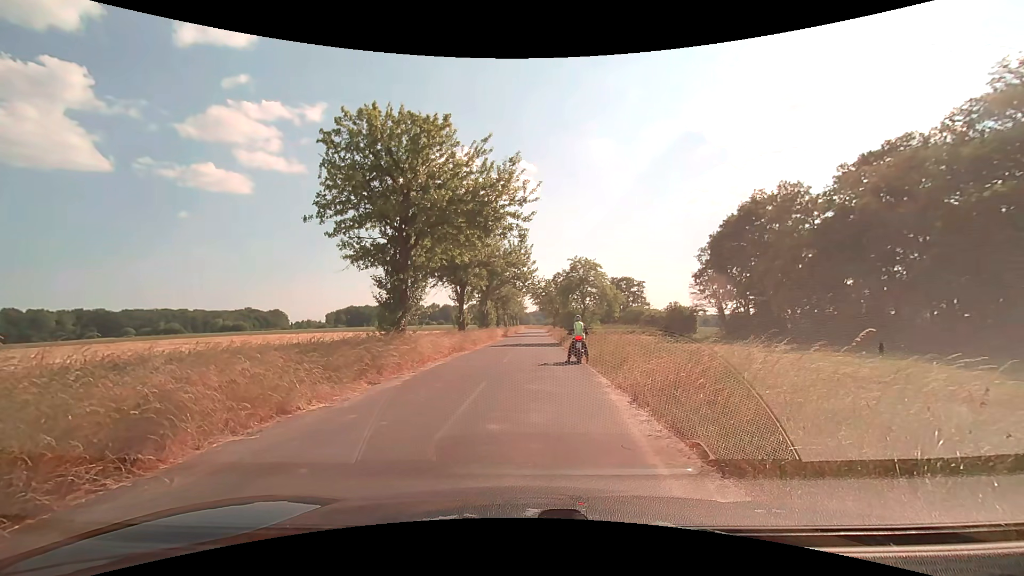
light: Day
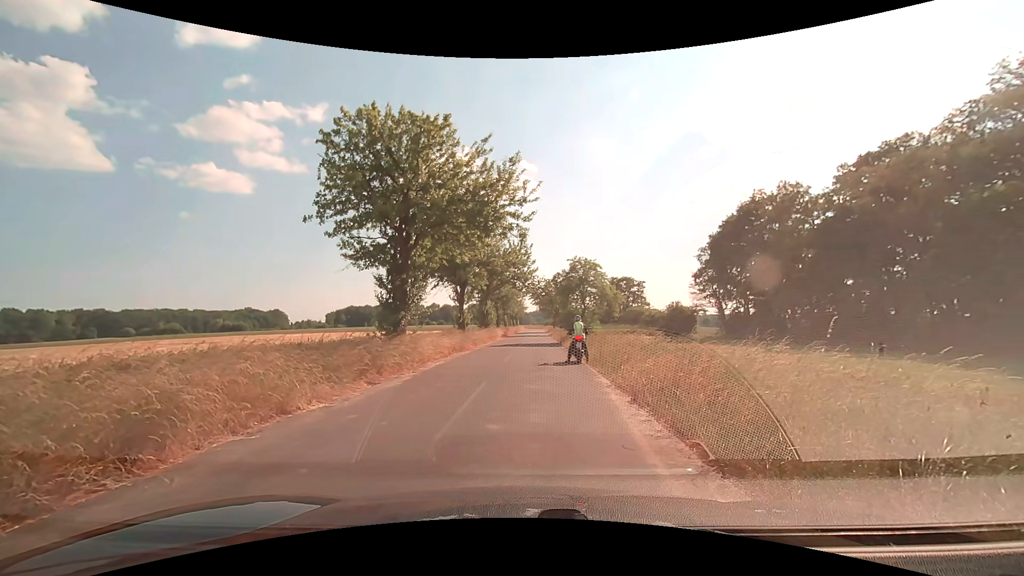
(0.0, 0.0) m; 0°
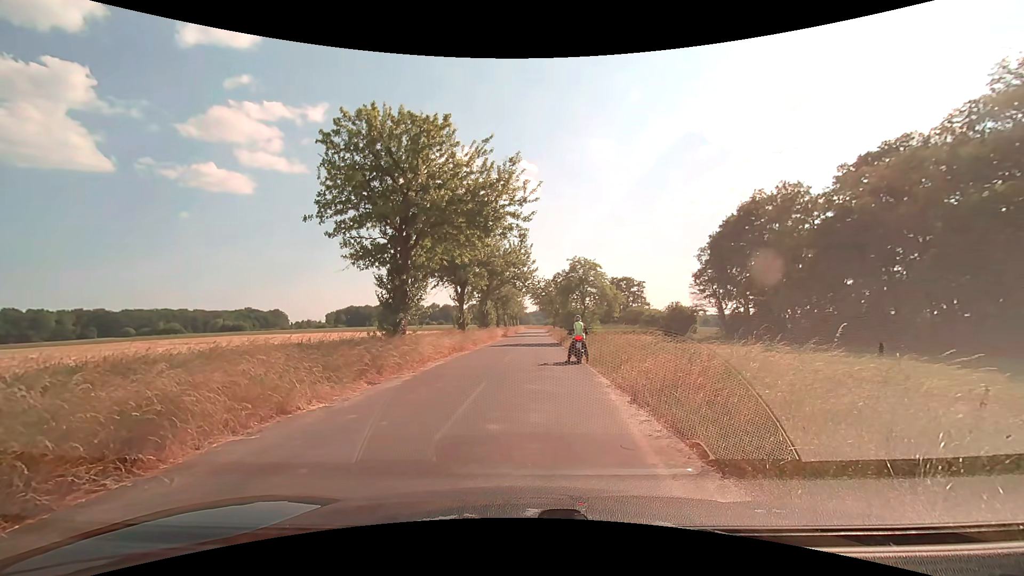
(0.0, 0.0) m; 0°
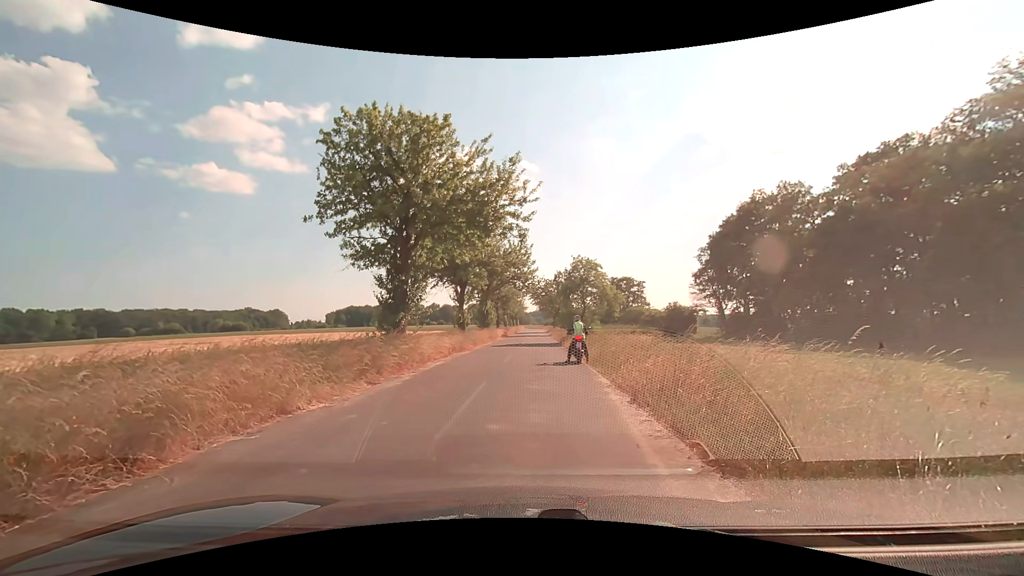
(0.0, 0.0) m; 0°
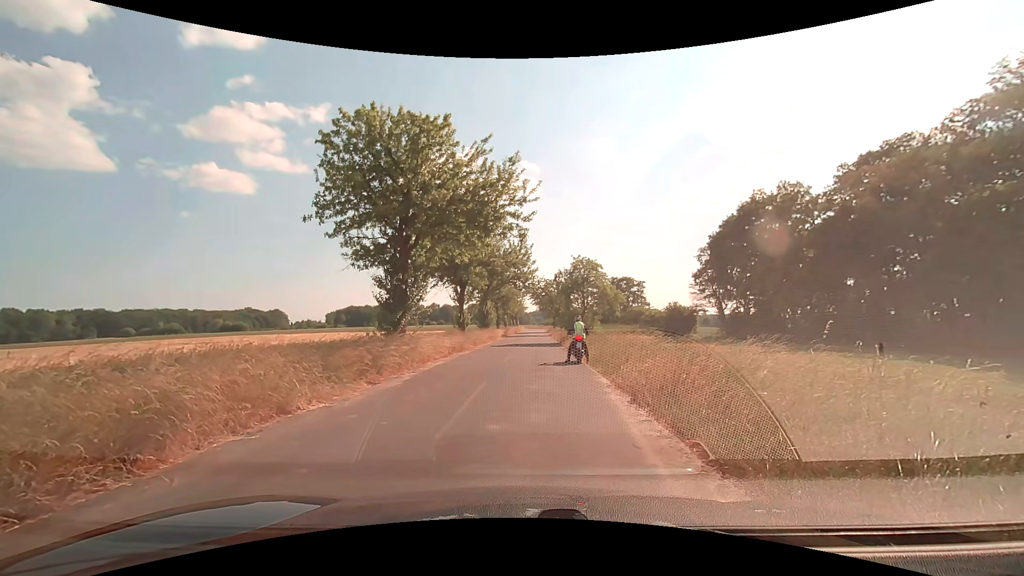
(0.0, 0.0) m; 0°
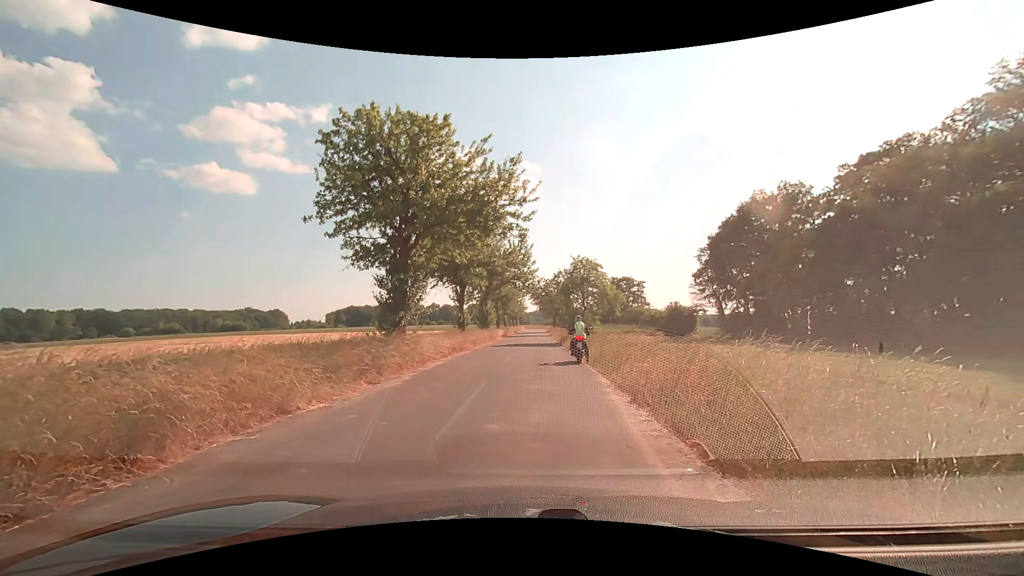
(0.0, 0.0) m; 0°
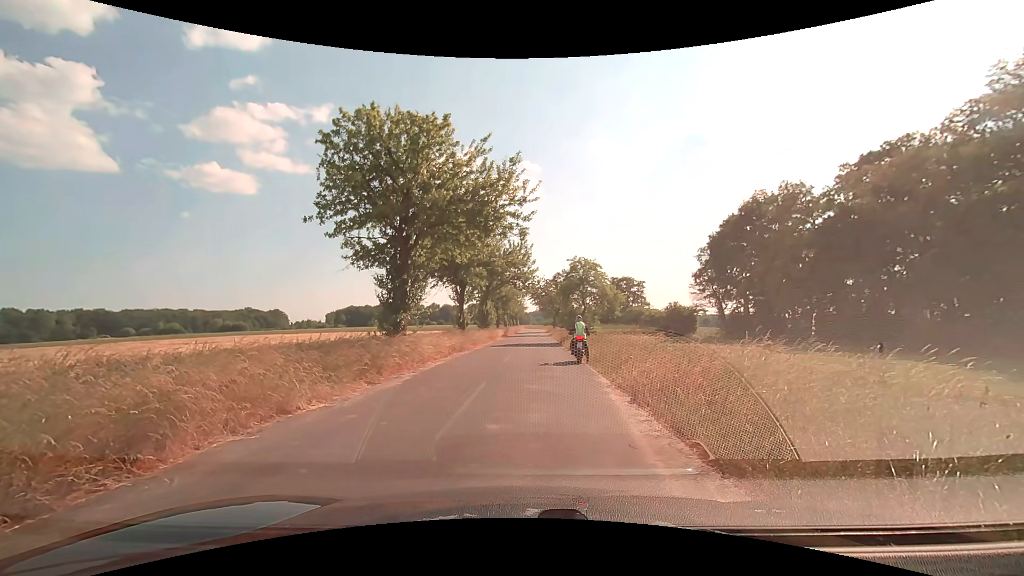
(0.0, 0.0) m; 0°
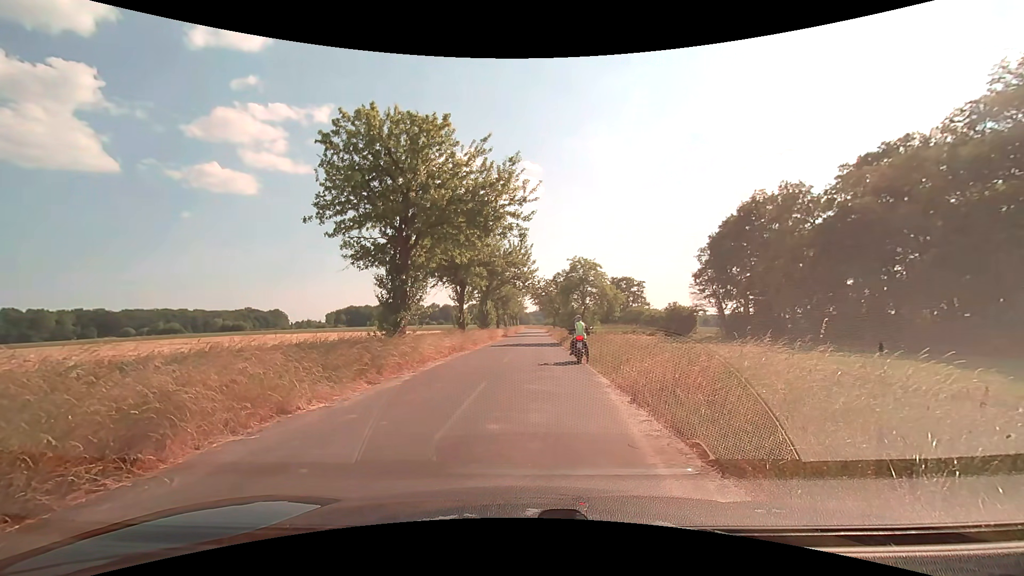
(0.0, 0.0) m; 0°
